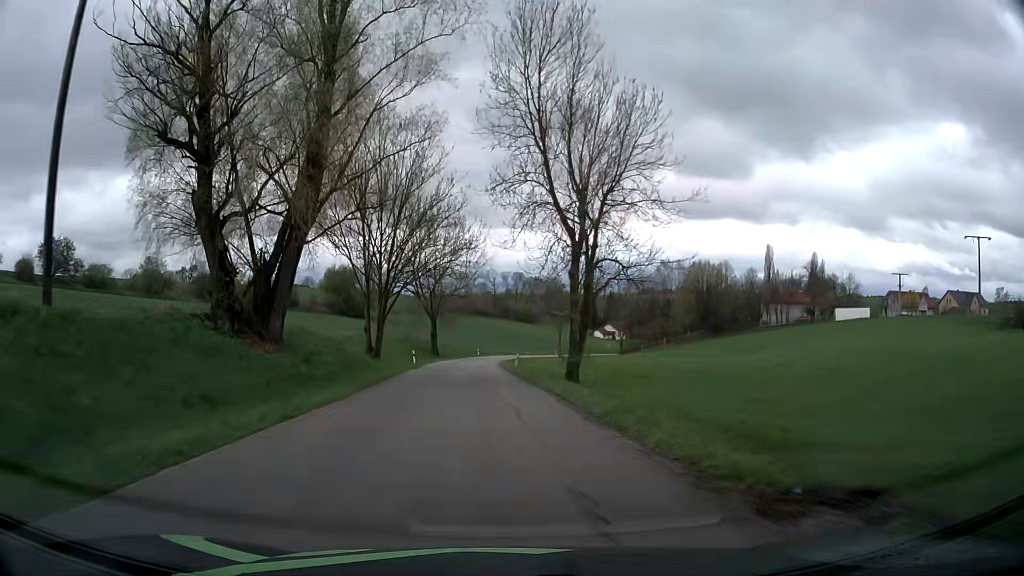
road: tertiary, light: Day
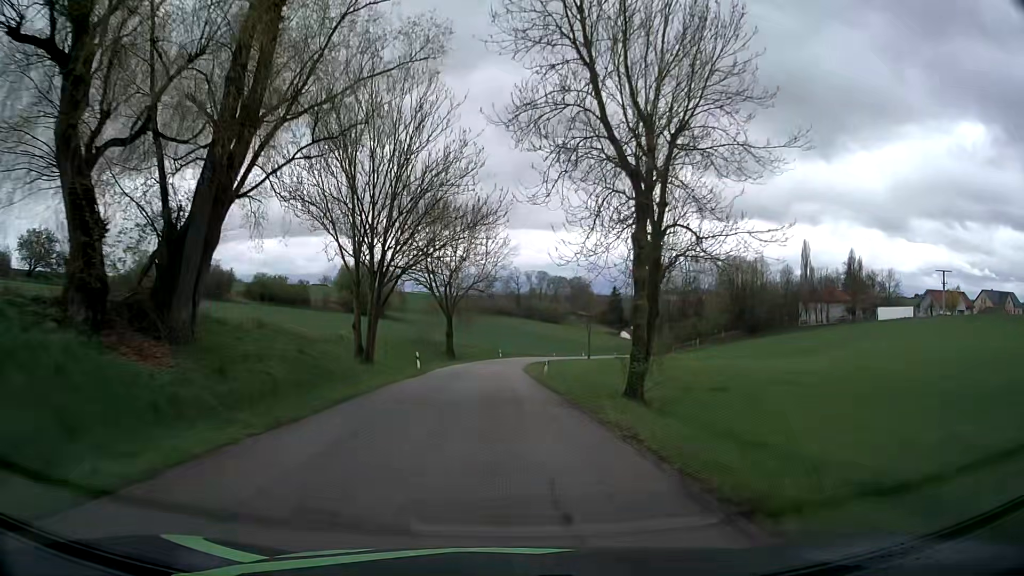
(-0.2, +9.6) m; -2°
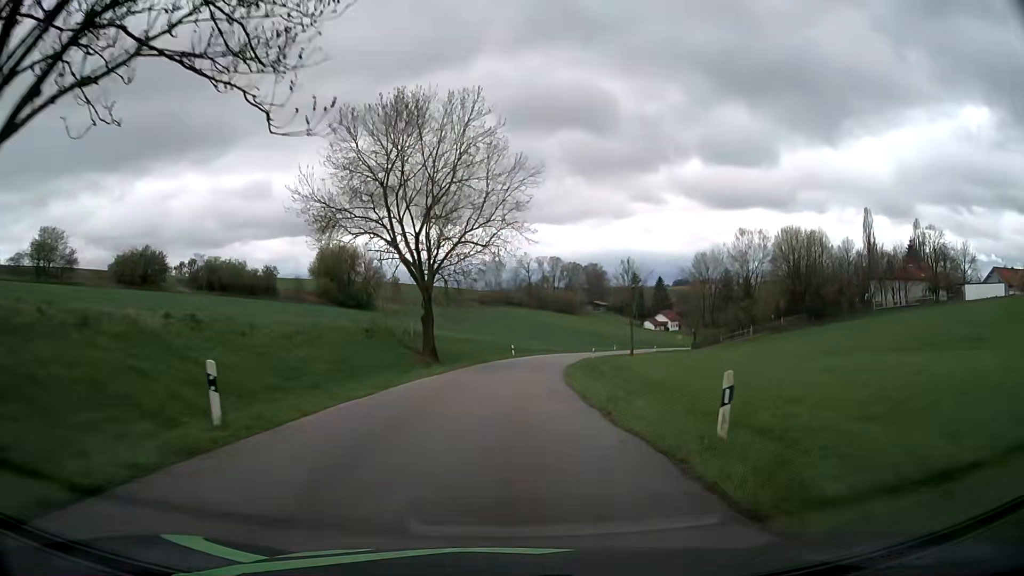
(-0.6, +29.0) m; -2°
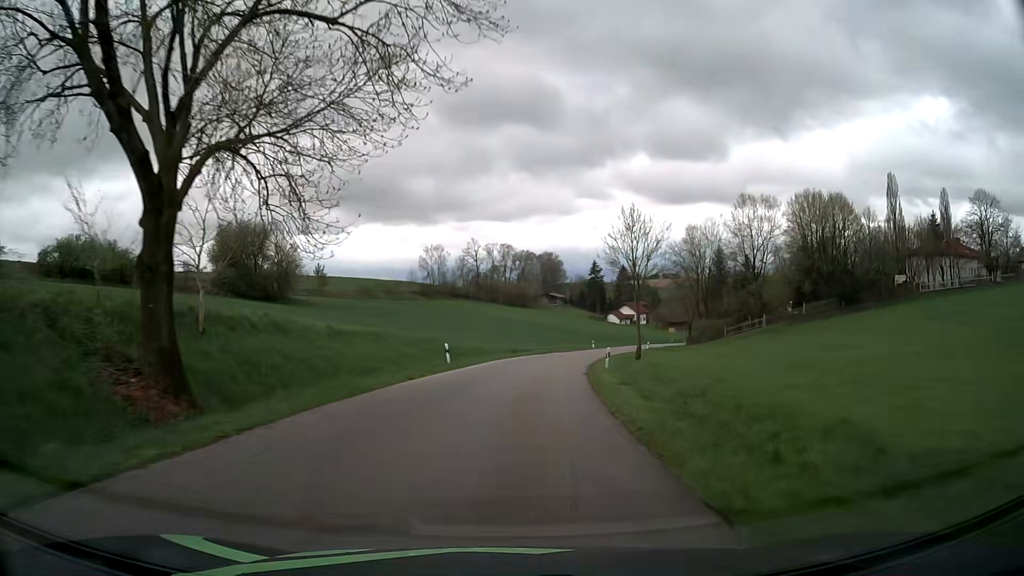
(+1.1, +29.5) m; +5°
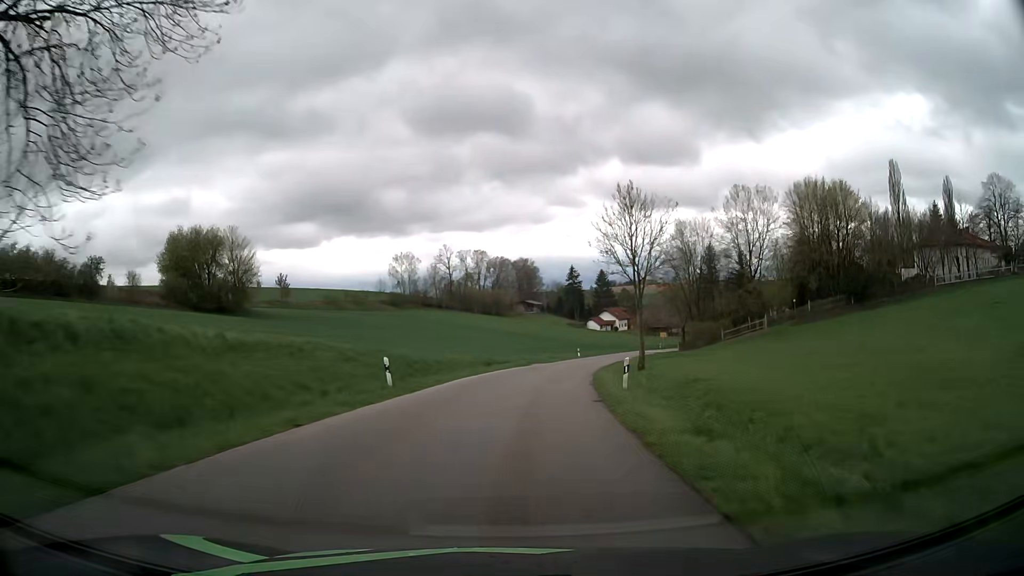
(+0.2, +9.9) m; +2°
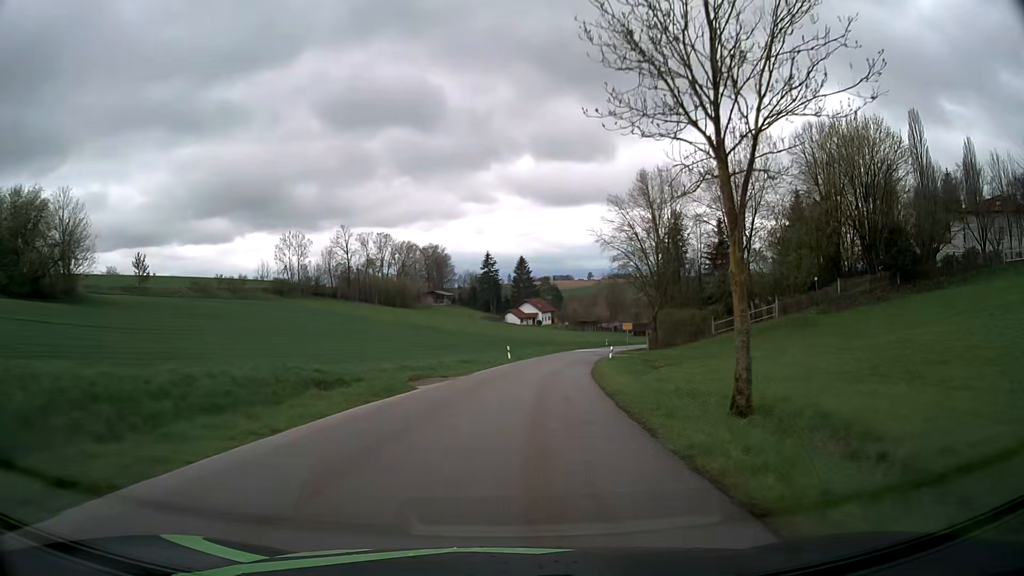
(+1.4, +29.5) m; +7°
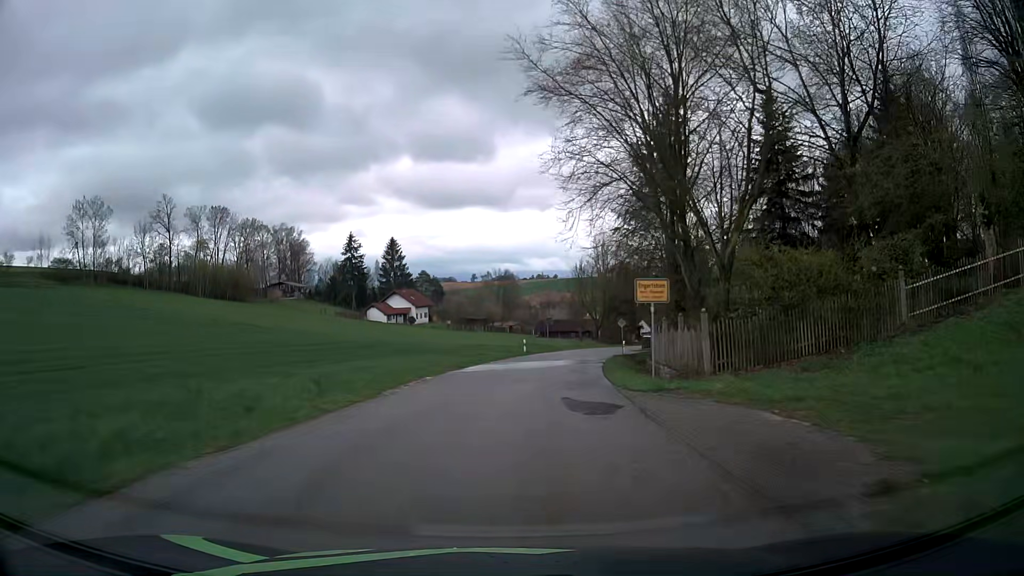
(+4.2, +46.4) m; +10°
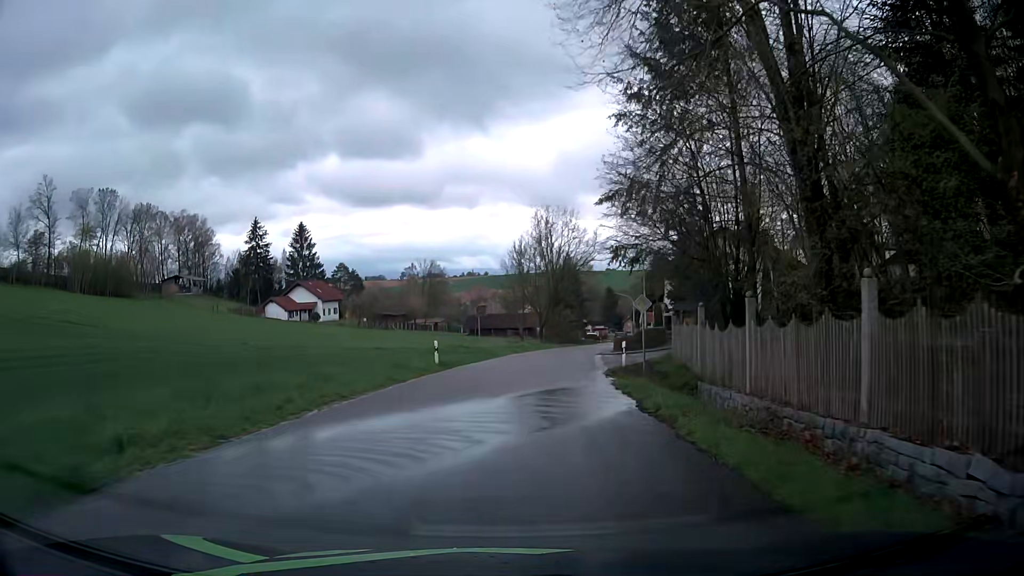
(+1.3, +22.8) m; +5°
